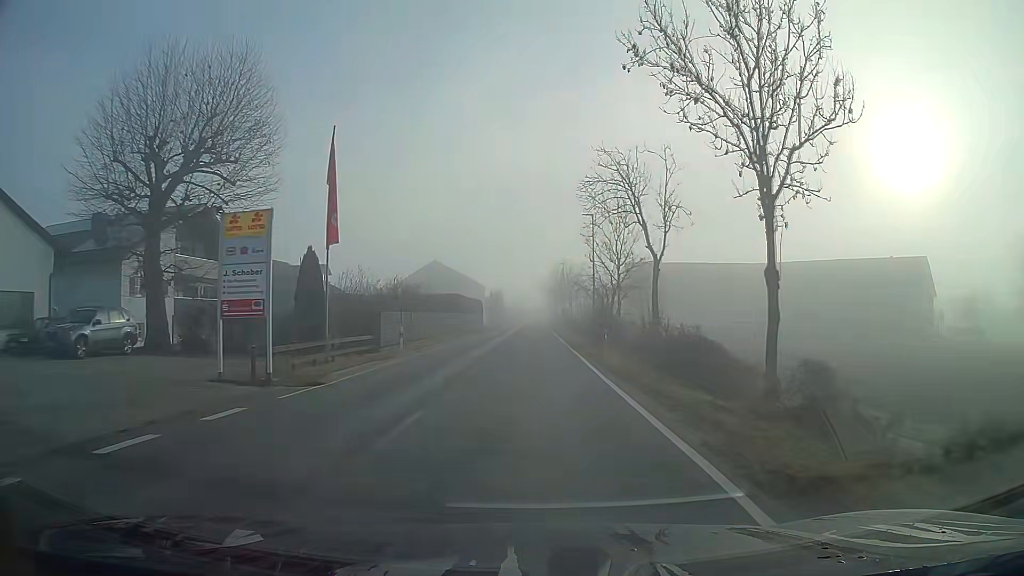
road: secondary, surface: asphalt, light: Day
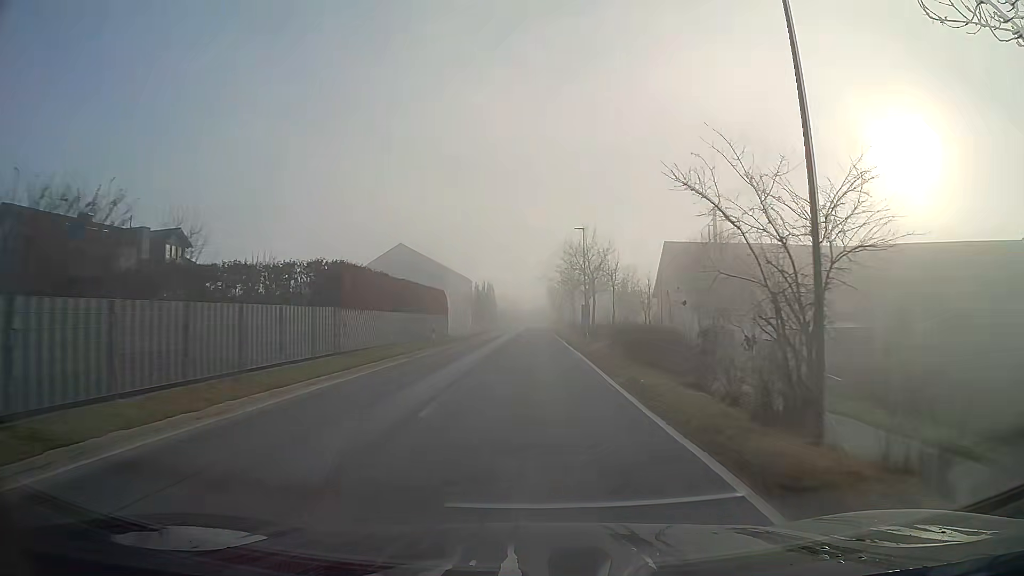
(+0.1, +33.7) m; 0°
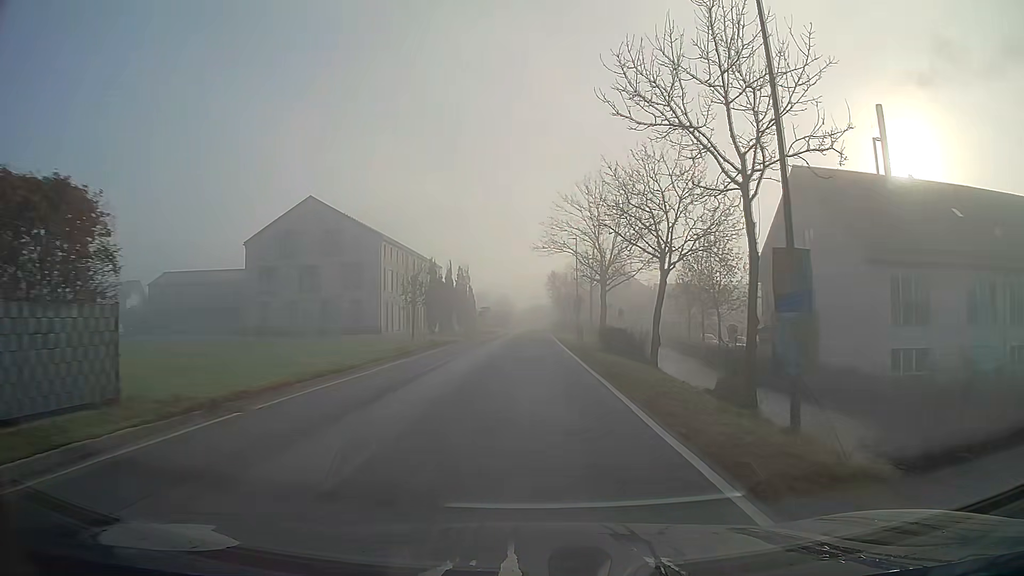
(+0.1, +40.1) m; 0°
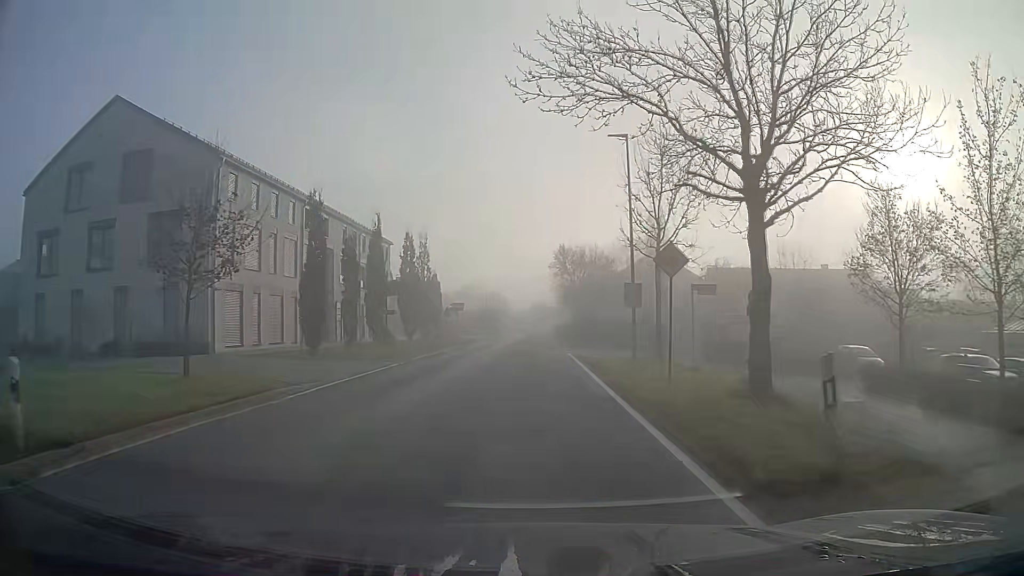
(+0.1, +31.5) m; 0°
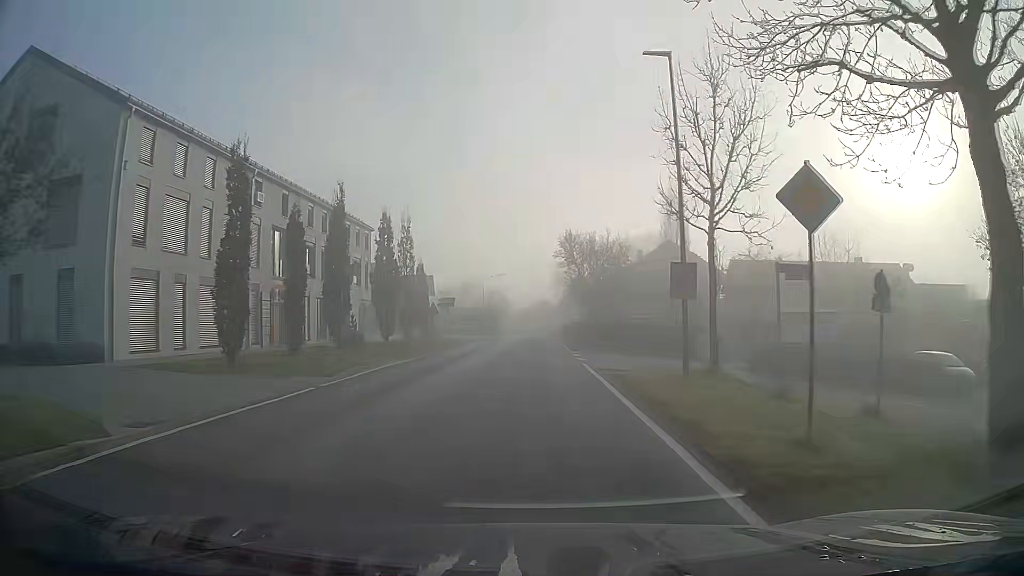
(0.0, +7.8) m; 0°
(0, +10) (0, +20) (0, +30) (0, +40) (0, +50) (+1, +60) (+1, +70) (+1, +80) (+2, +90) (+2, +100) m
